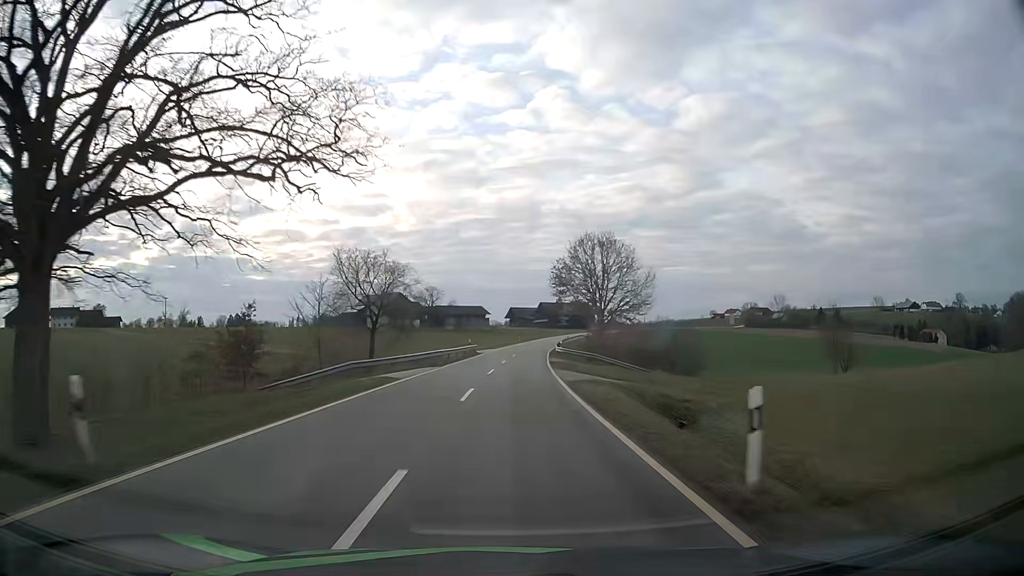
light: Day
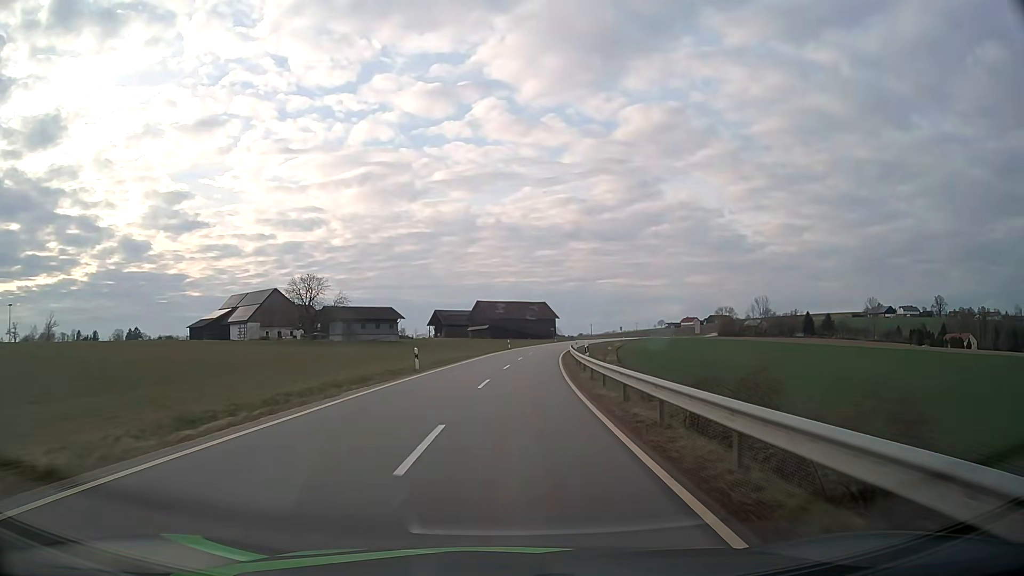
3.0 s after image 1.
(+2.7, +69.4) m; +6°
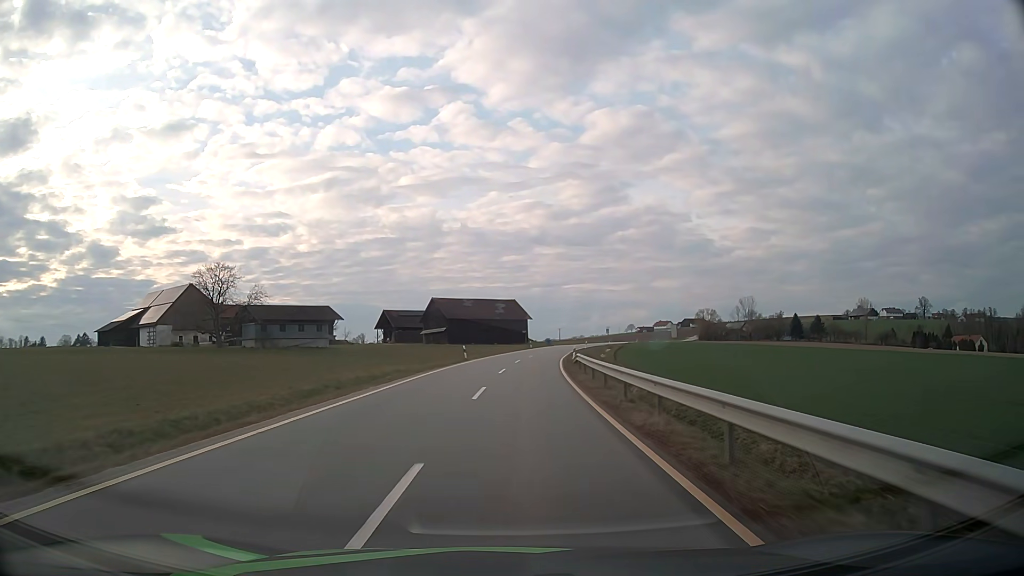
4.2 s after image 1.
(+0.6, +27.6) m; +3°
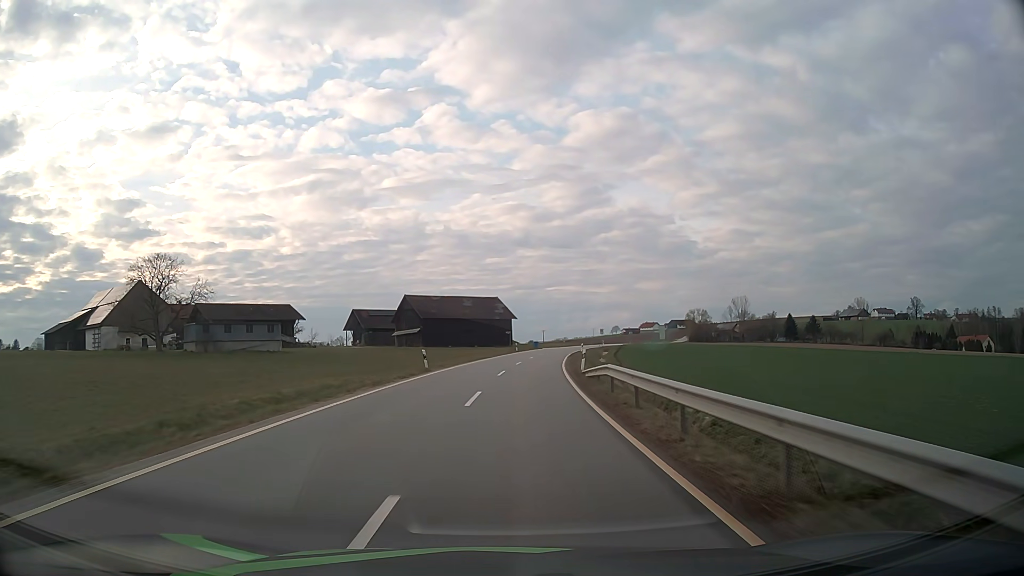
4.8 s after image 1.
(+0.2, +13.8) m; +1°
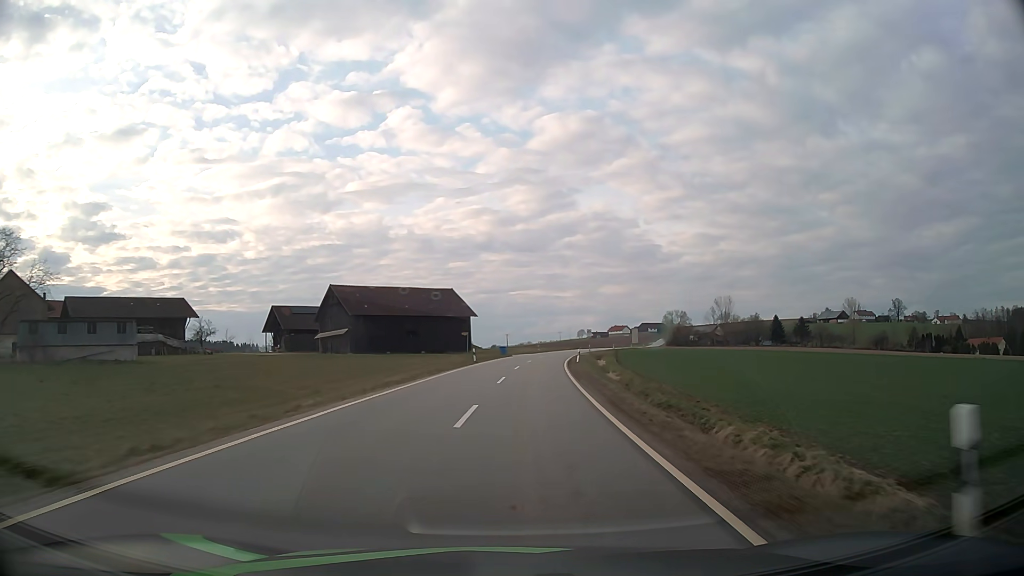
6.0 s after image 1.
(+0.7, +27.6) m; +3°
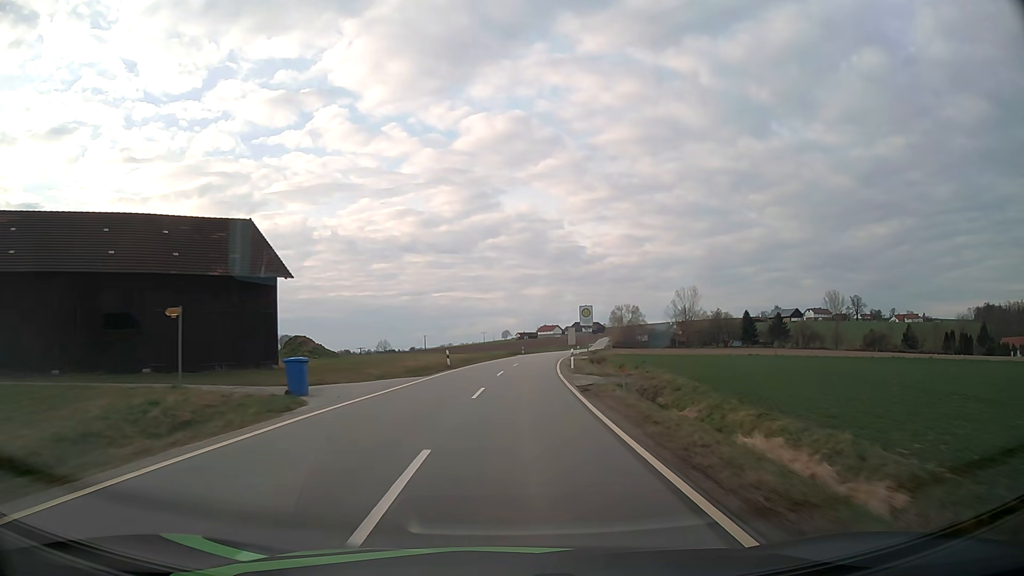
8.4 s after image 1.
(+3.3, +55.0) m; +7°
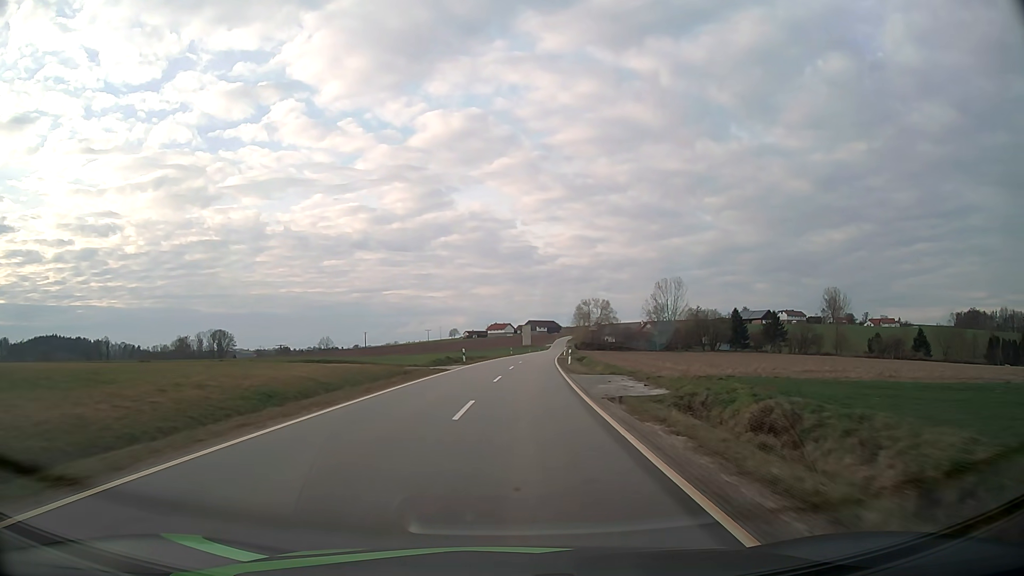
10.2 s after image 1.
(+1.3, +41.4) m; +4°
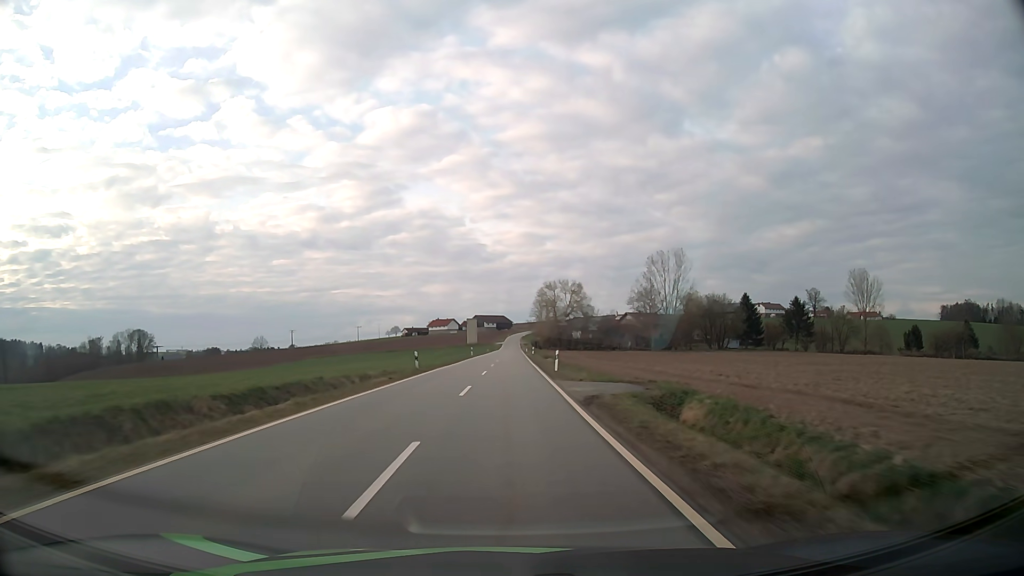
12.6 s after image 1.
(+2.6, +55.4) m; +5°
(0, +10) (0, +20) (0, +30) (0, +40) (0, +50) (+1, +60) (+1, +70) (+1, +80) (+1, +90) (+1, +100) m
